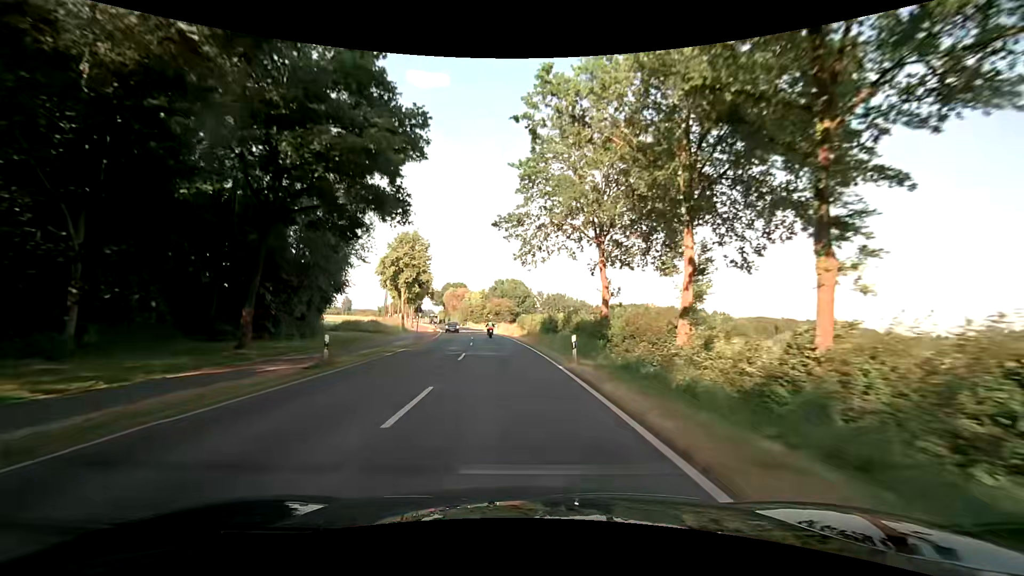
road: secondary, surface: asphalt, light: Day
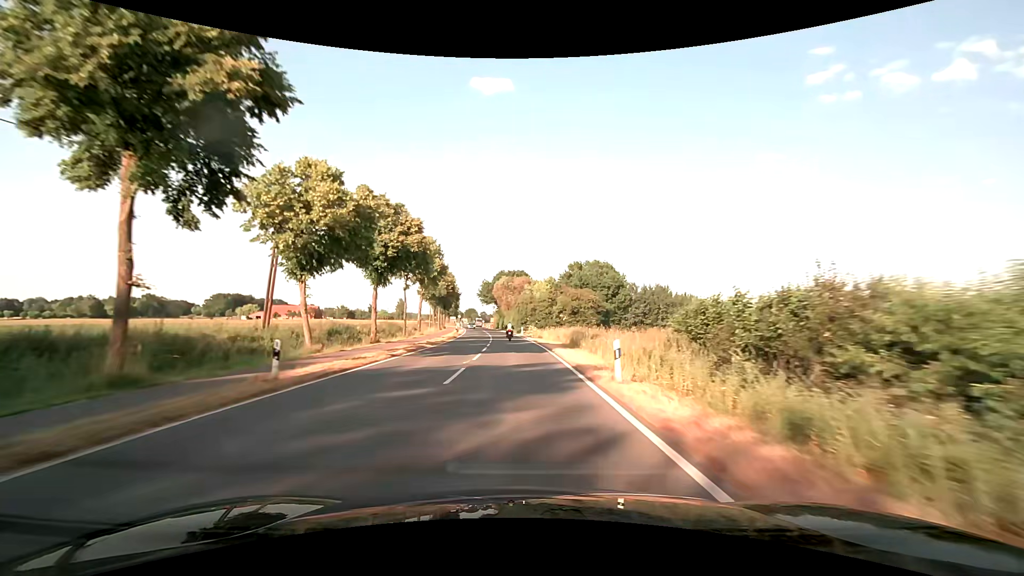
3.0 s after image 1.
(-3.5, +55.3) m; -8°
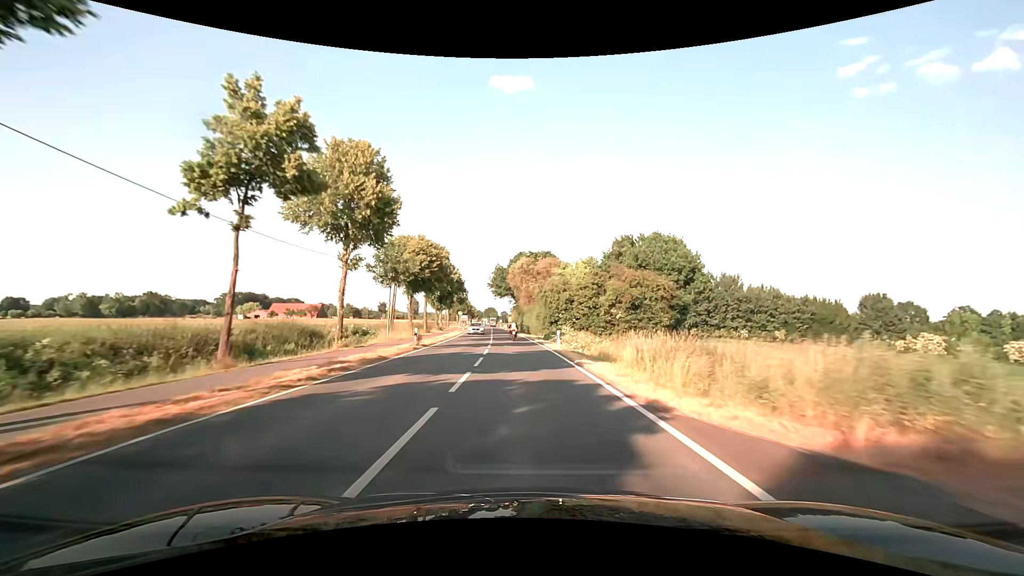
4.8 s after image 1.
(-0.9, +33.1) m; -2°
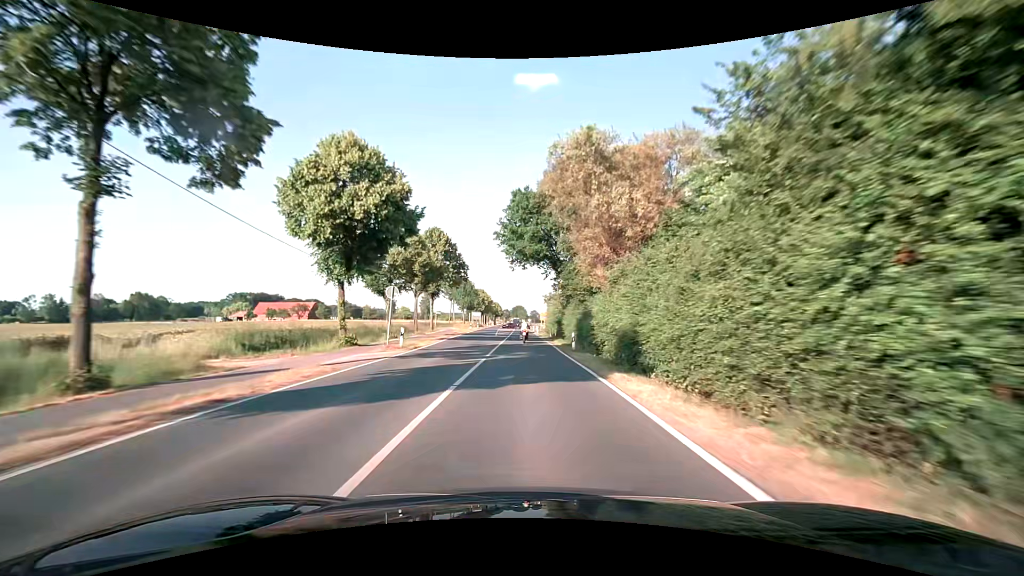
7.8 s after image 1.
(-2.0, +54.3) m; -3°
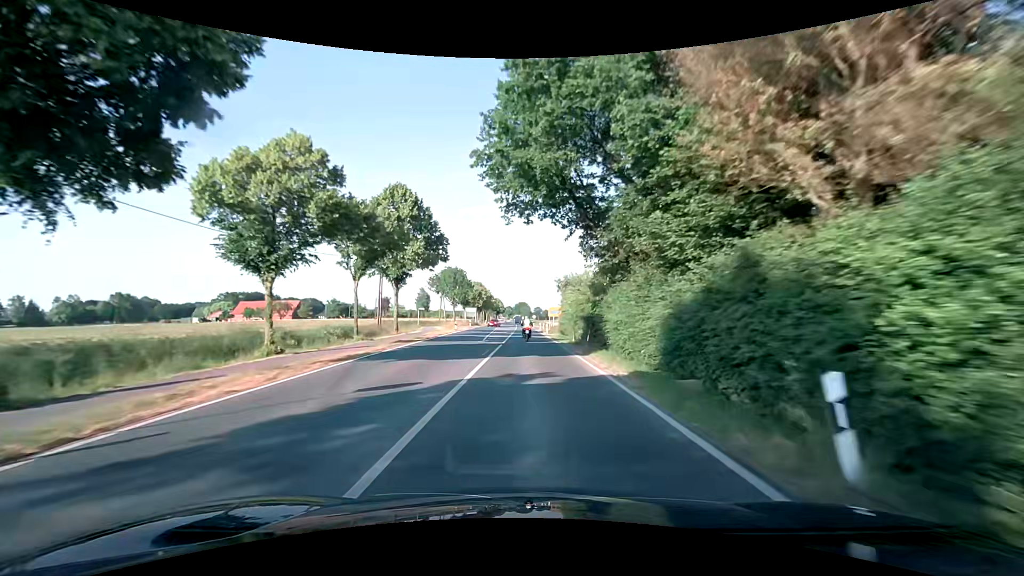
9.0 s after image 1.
(-0.2, +20.1) m; -1°
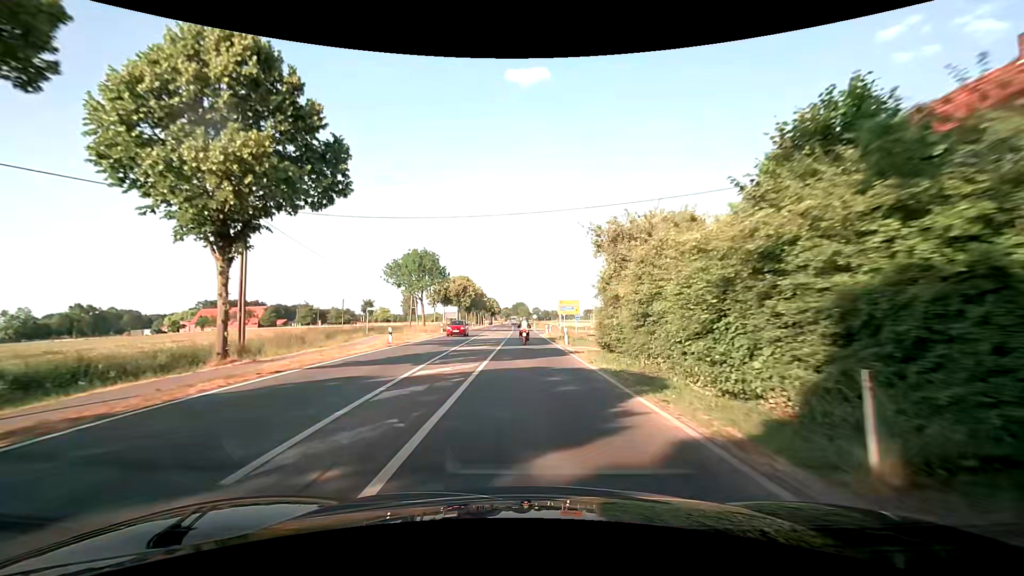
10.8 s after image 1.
(0.0, +26.0) m; 0°
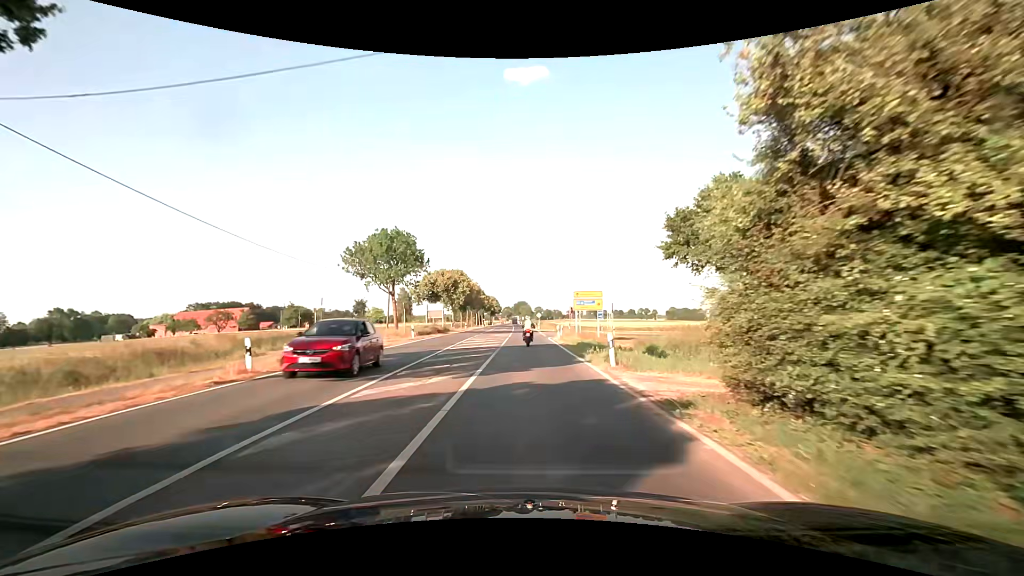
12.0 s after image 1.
(0.0, +14.6) m; 0°
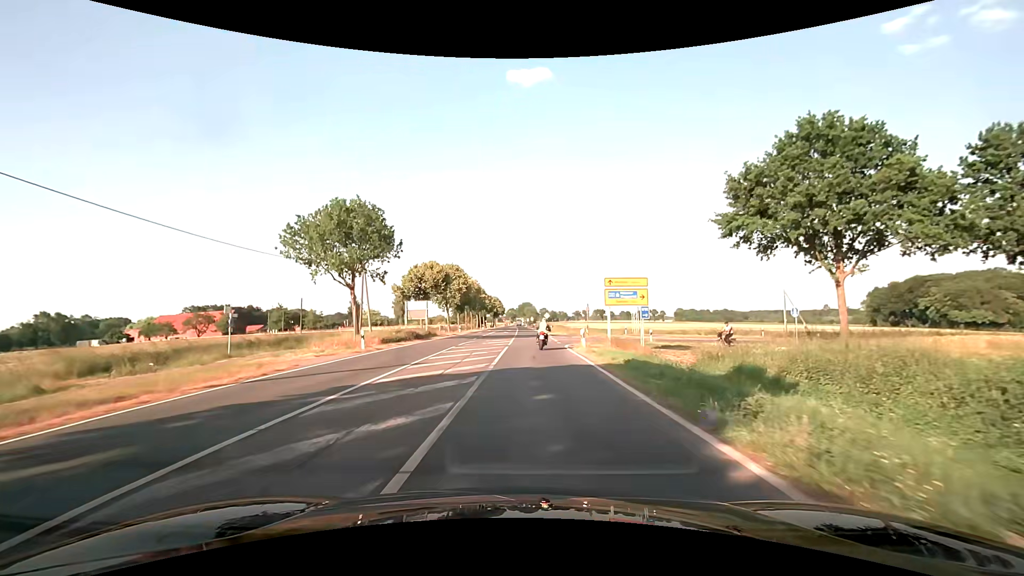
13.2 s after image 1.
(0.0, +12.9) m; 0°
